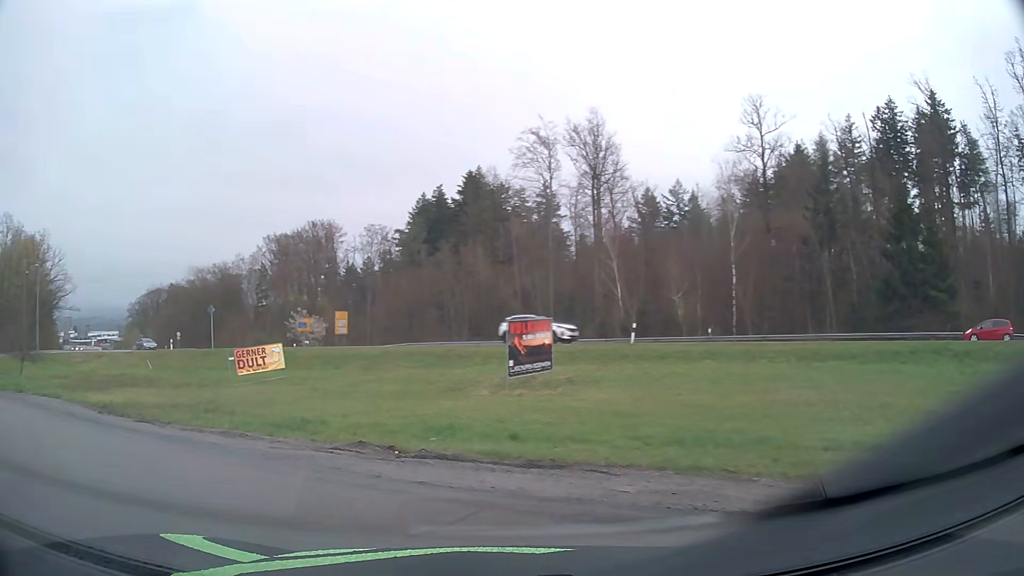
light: Day
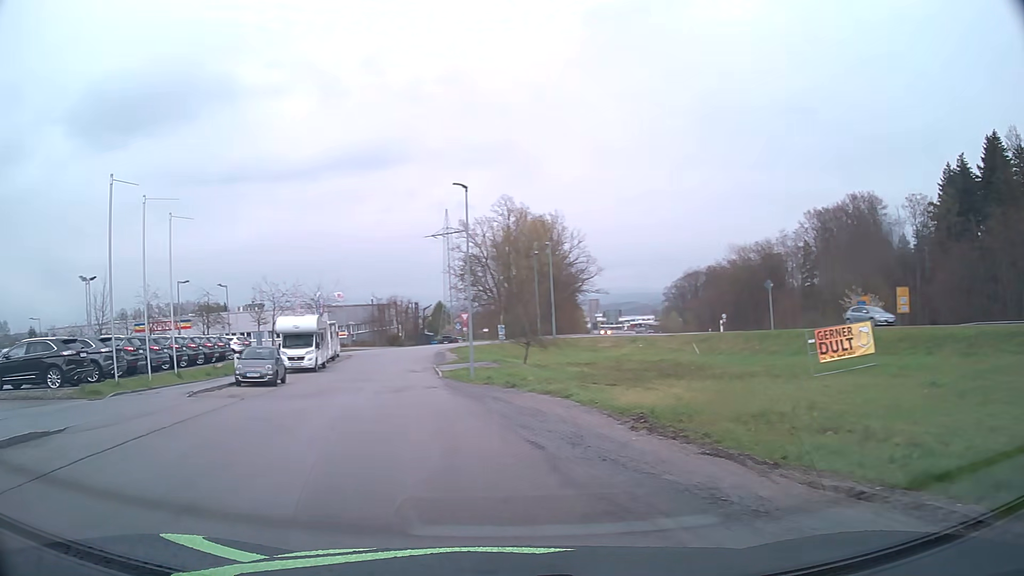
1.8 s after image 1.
(-2.8, +7.7) m; -41°
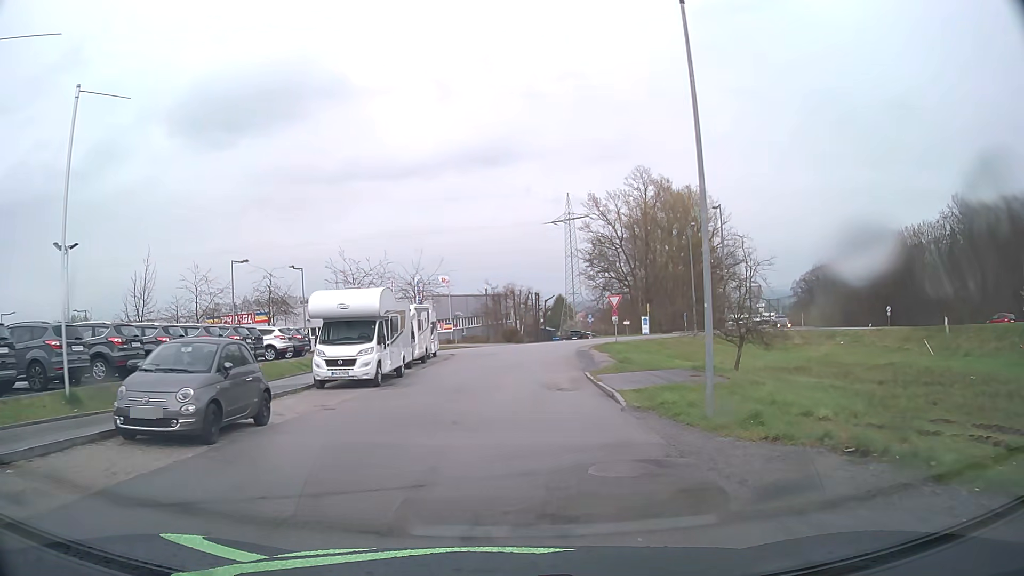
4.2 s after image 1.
(-3.2, +16.2) m; -12°
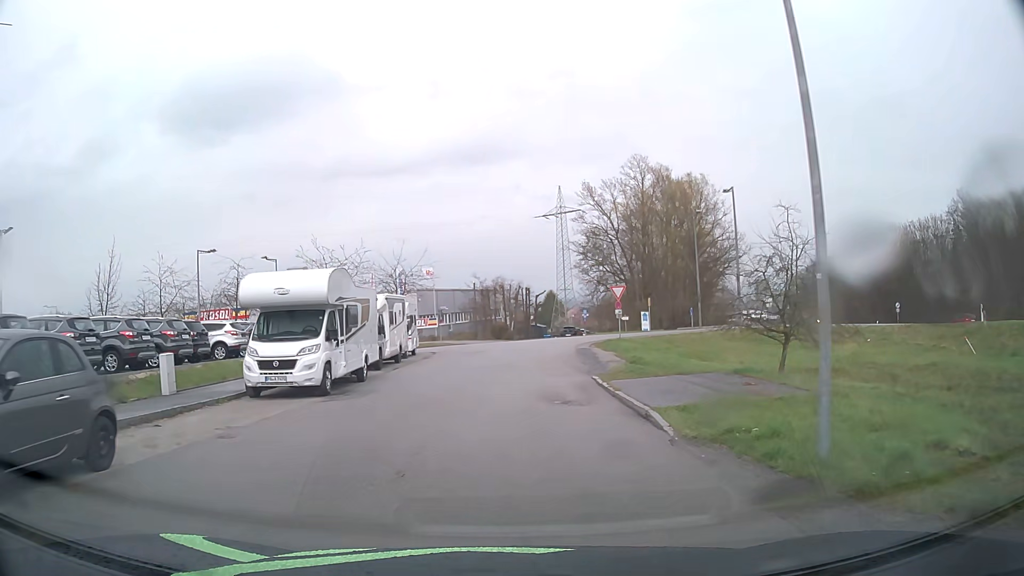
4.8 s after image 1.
(0.0, +4.9) m; +1°
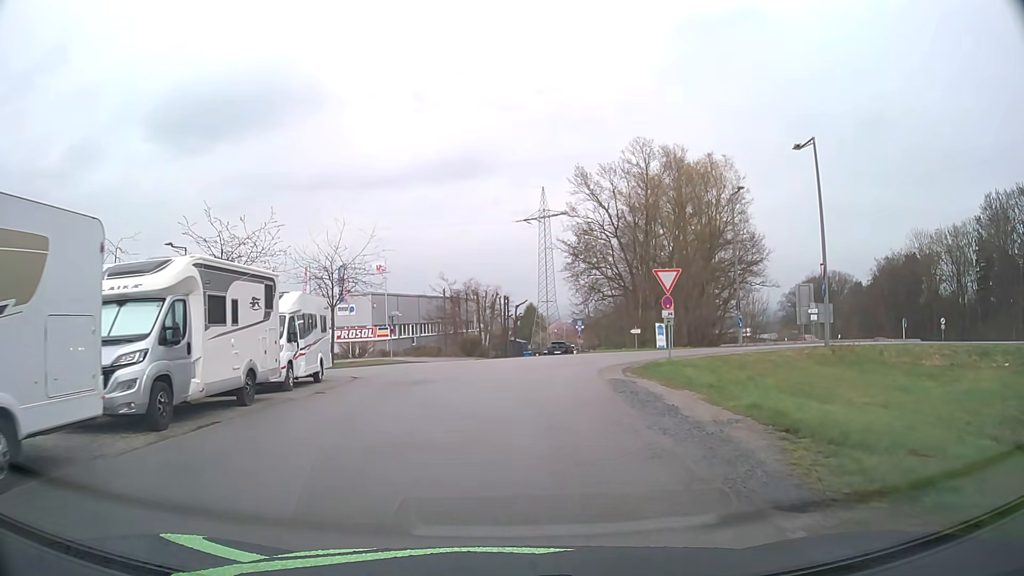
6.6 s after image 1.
(+0.3, +14.9) m; +3°
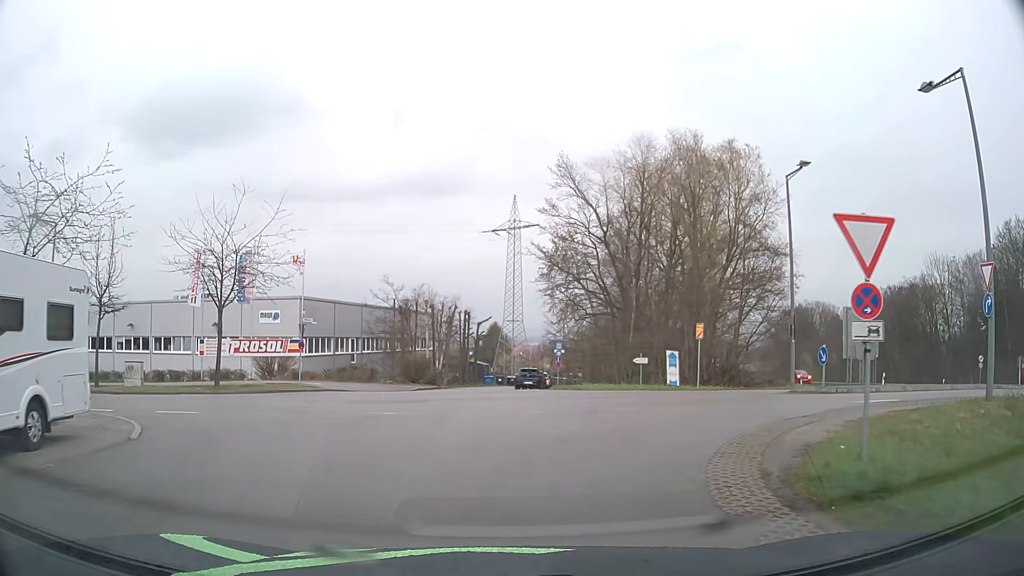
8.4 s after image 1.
(+0.1, +12.7) m; +3°
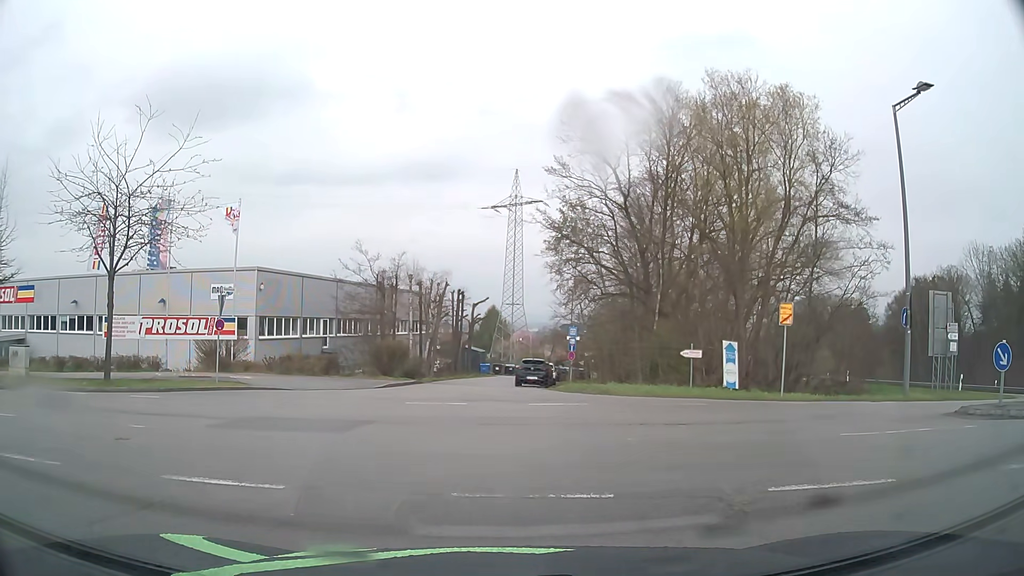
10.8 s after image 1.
(0.0, +9.0) m; 0°
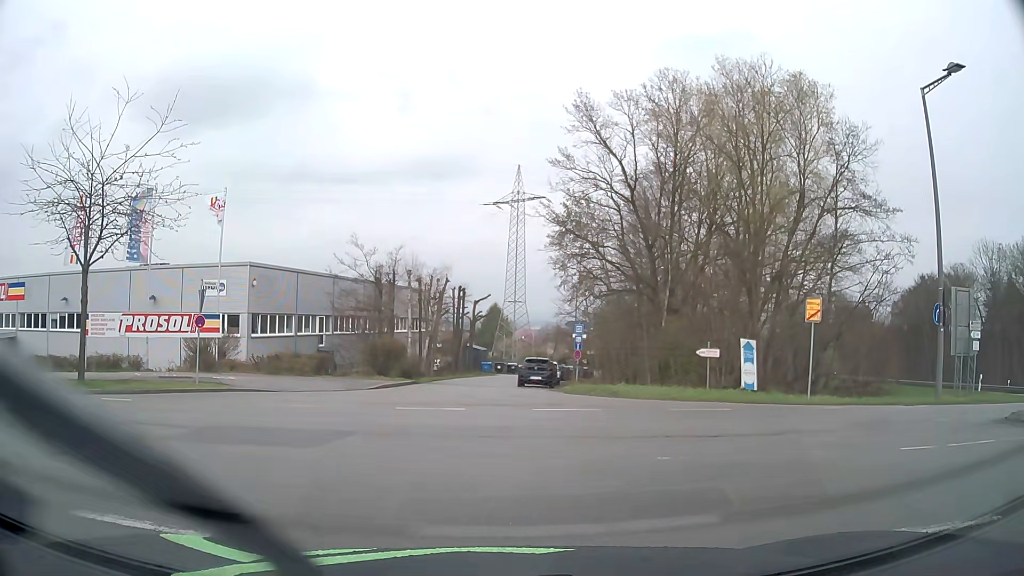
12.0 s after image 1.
(0.0, +1.7) m; 0°
(-2, +10) (-10, +15) (-20, +17) (-30, +18) (-40, +20) (-50, +21) (-60, +23) (-69, +25) (-79, +27) (-89, +30) m
